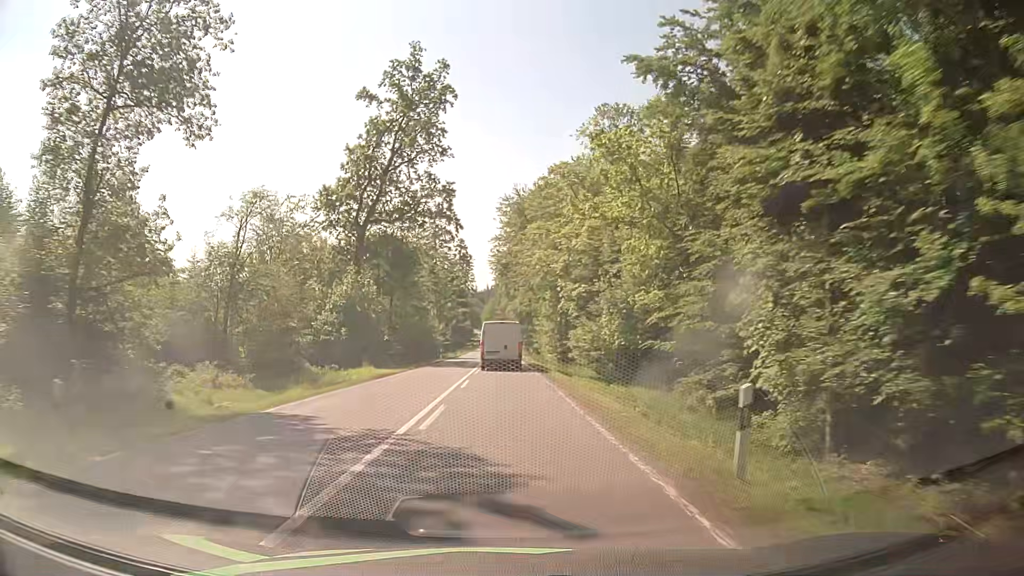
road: secondary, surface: asphalt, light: Day
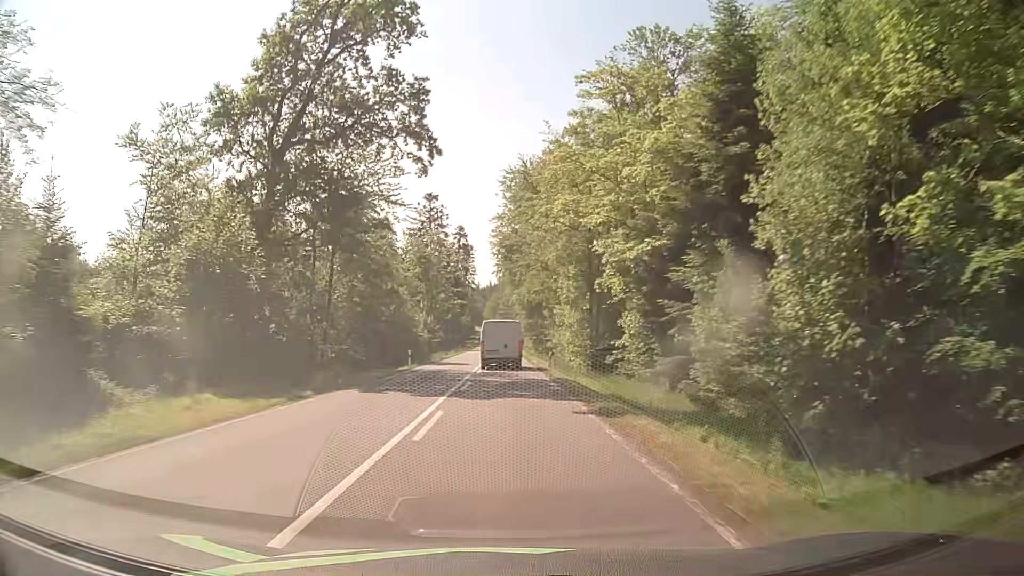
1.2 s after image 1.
(-0.3, +21.2) m; -1°
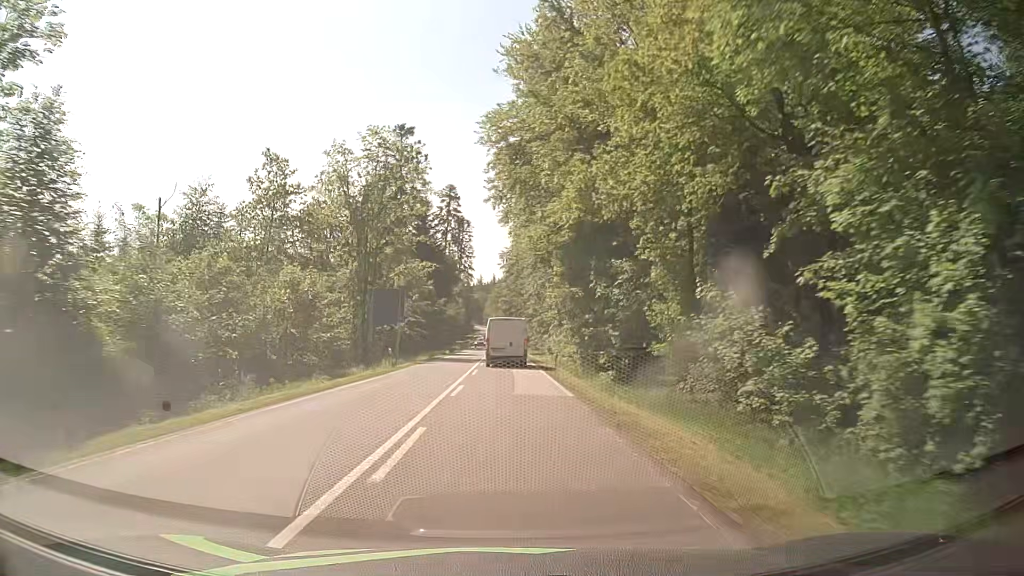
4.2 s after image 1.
(0.0, +53.9) m; -1°
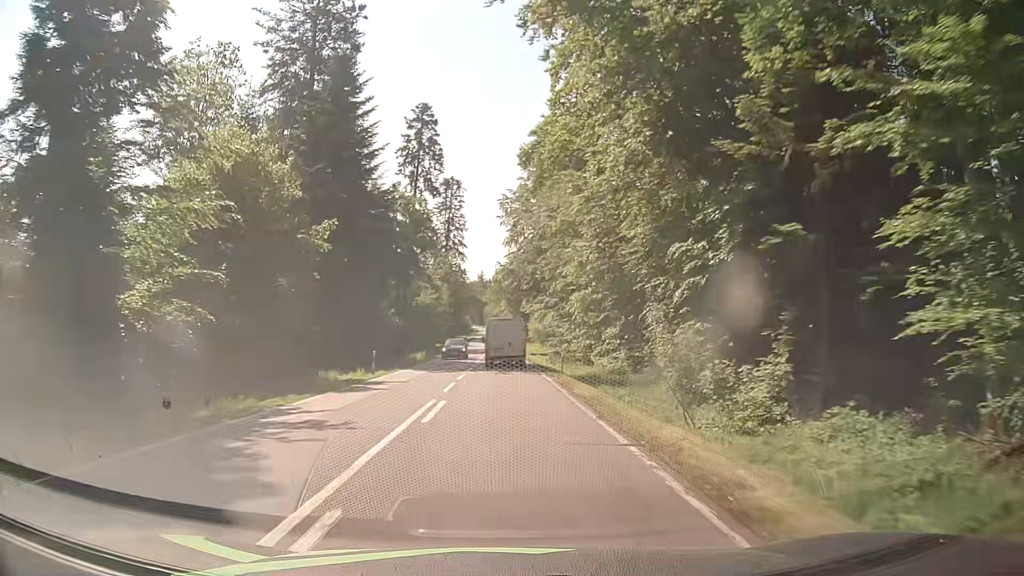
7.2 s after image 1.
(+0.5, +55.0) m; 0°
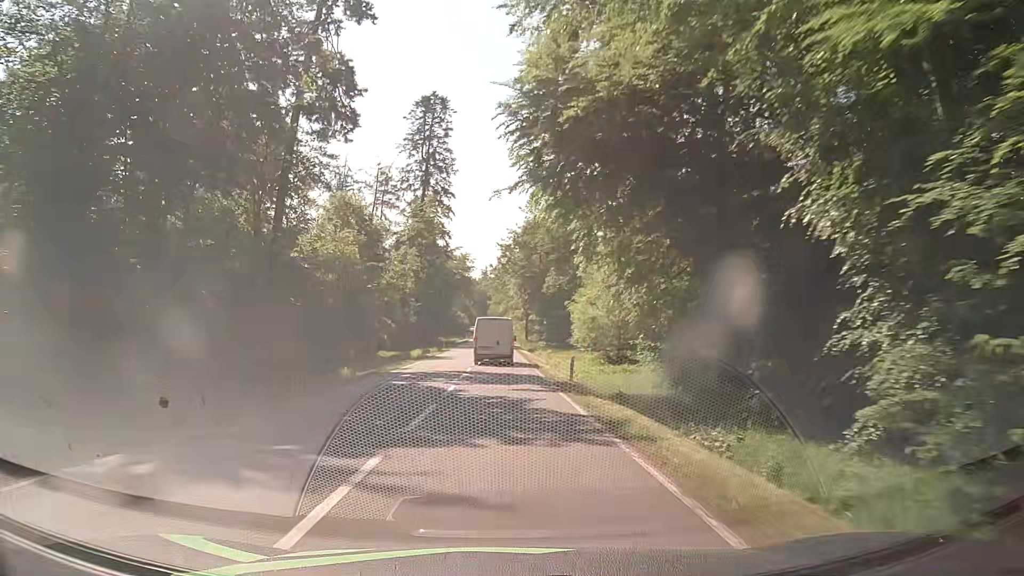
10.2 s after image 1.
(+0.2, +55.6) m; 0°
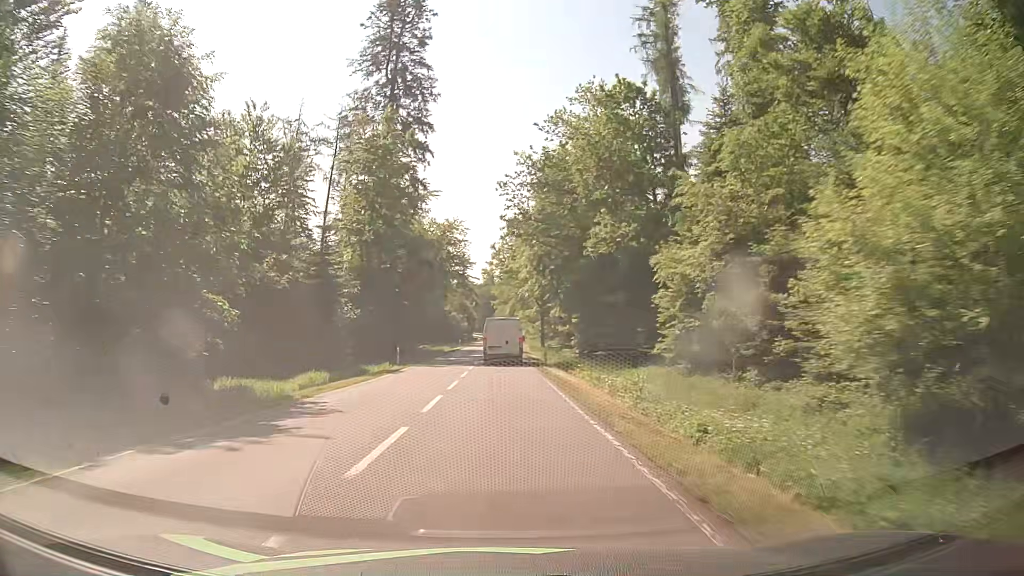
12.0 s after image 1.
(-0.1, +33.6) m; 0°
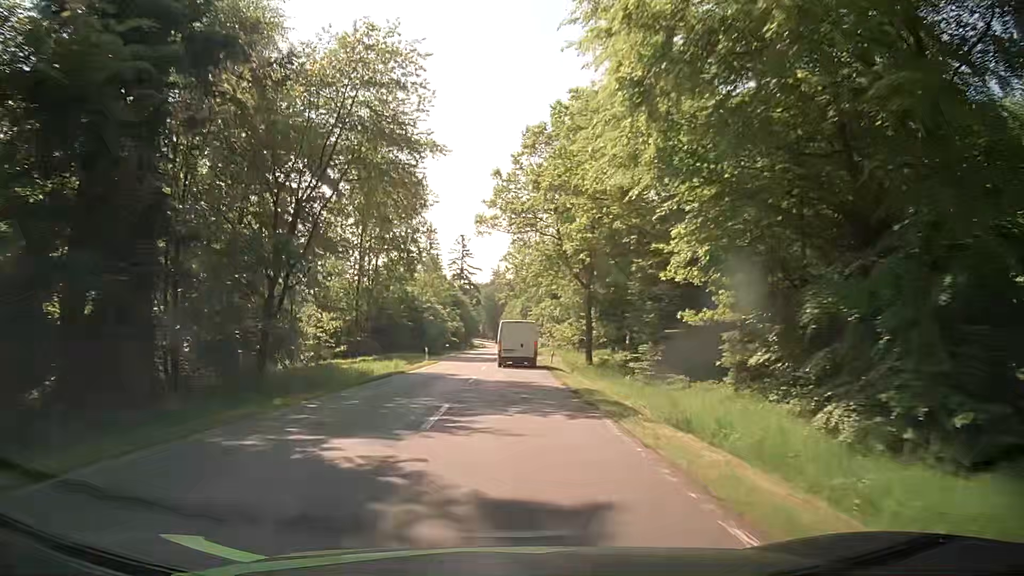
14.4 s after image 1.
(-0.8, +45.1) m; -1°
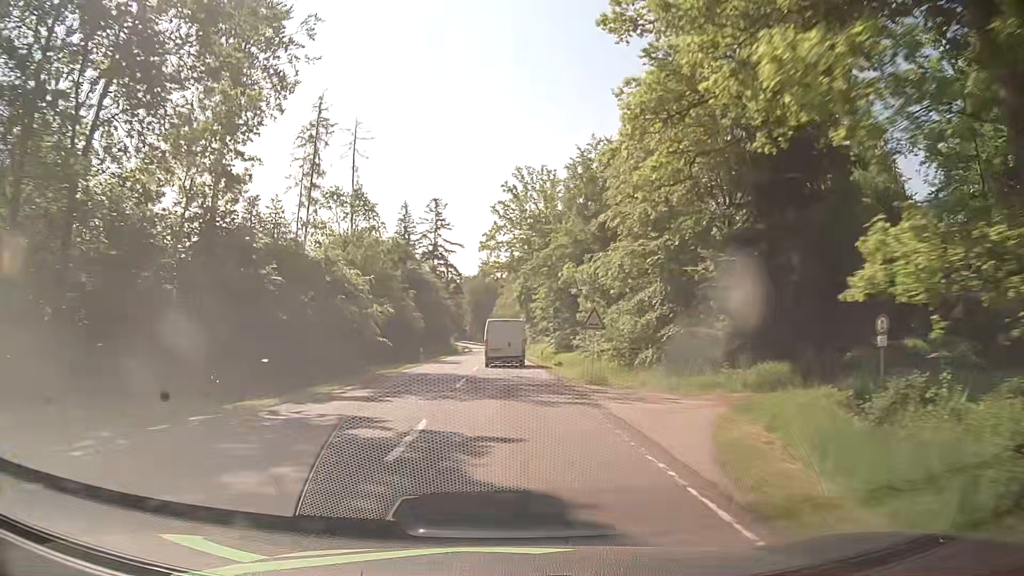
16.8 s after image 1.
(+0.2, +44.9) m; +1°
(0, +10) (0, +20) (0, +30) (0, +40) (0, +50) (-1, +60) (-1, +70) (-1, +80) (-1, +90) (-1, +100) m
